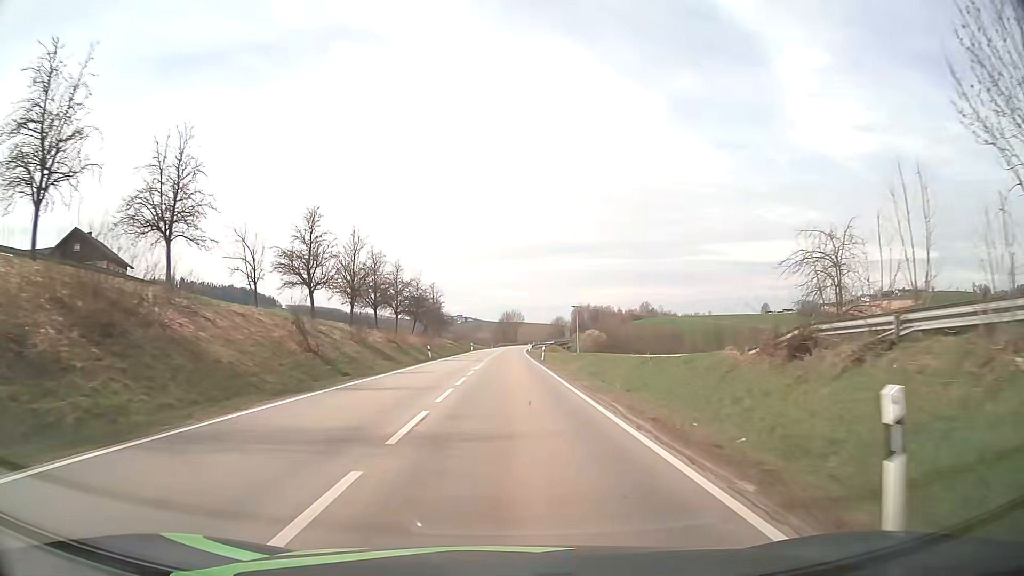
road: secondary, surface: asphalt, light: Day
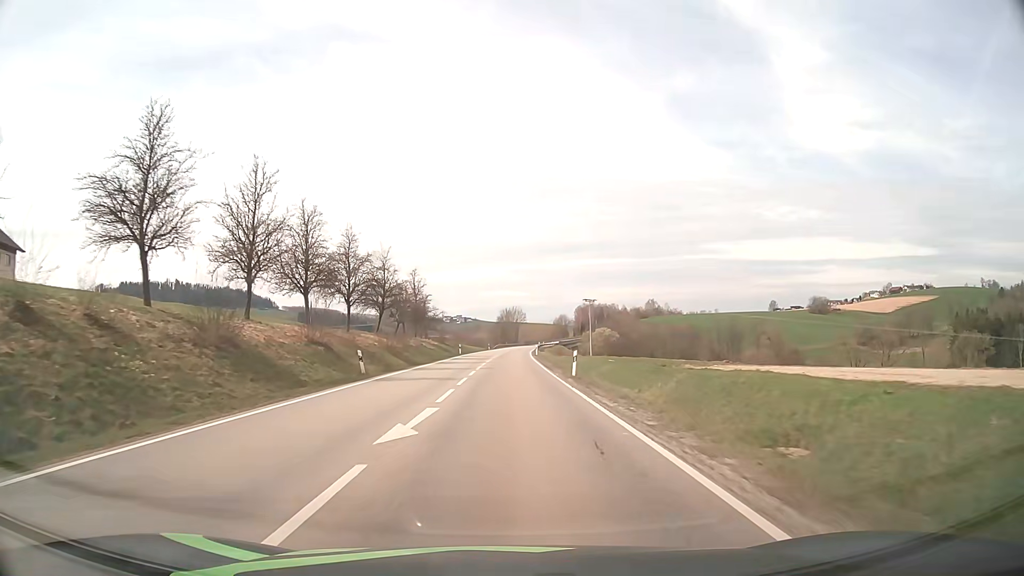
(0.0, +23.9) m; 0°
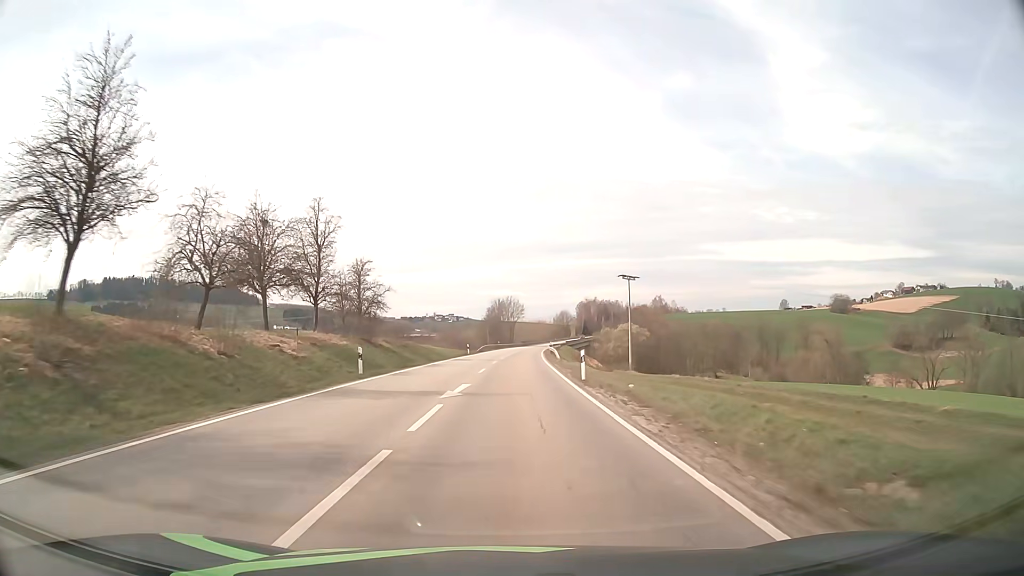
(+0.2, +47.5) m; +1°
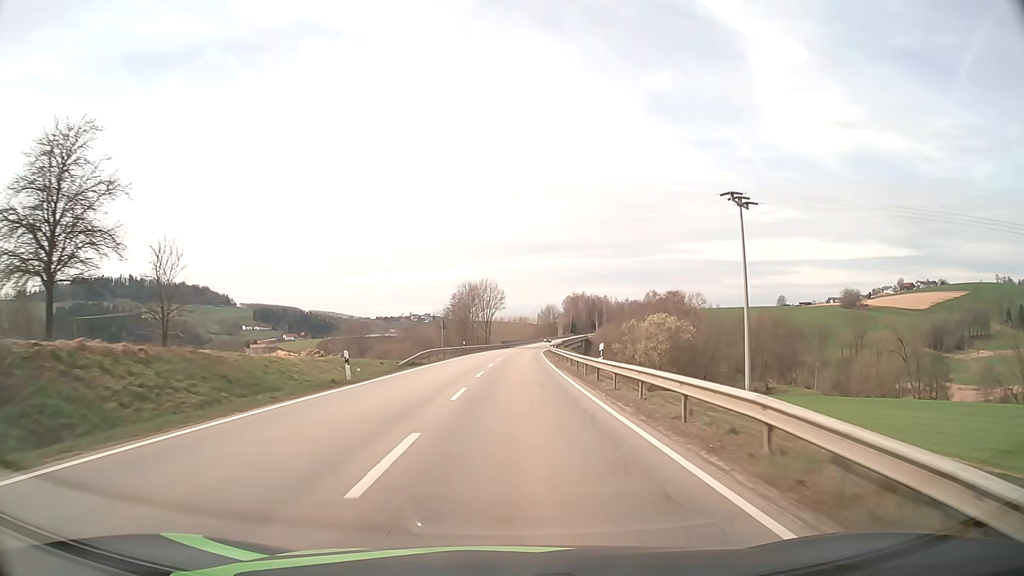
(+0.6, +47.2) m; +2°
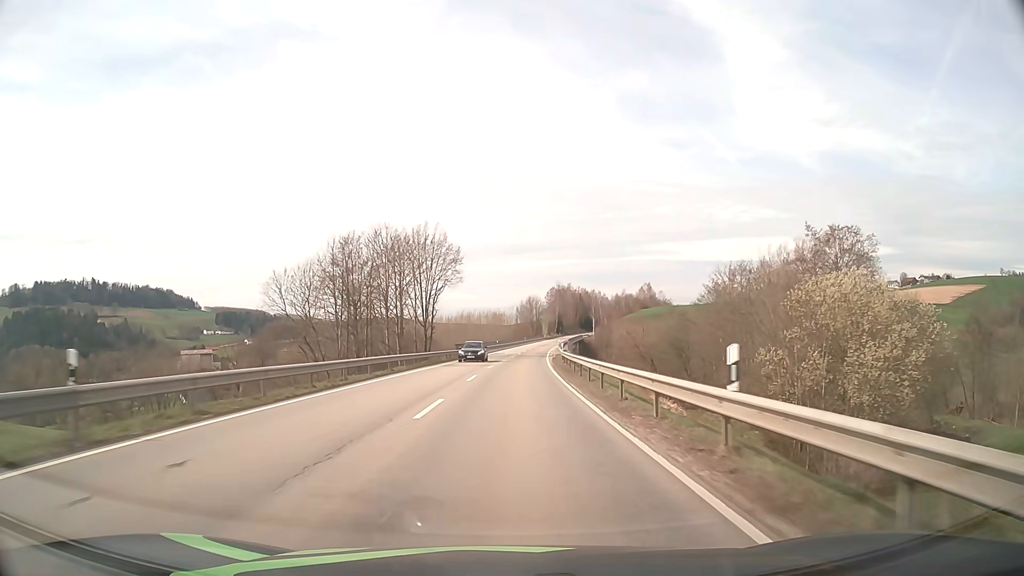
(+1.5, +60.2) m; +2°
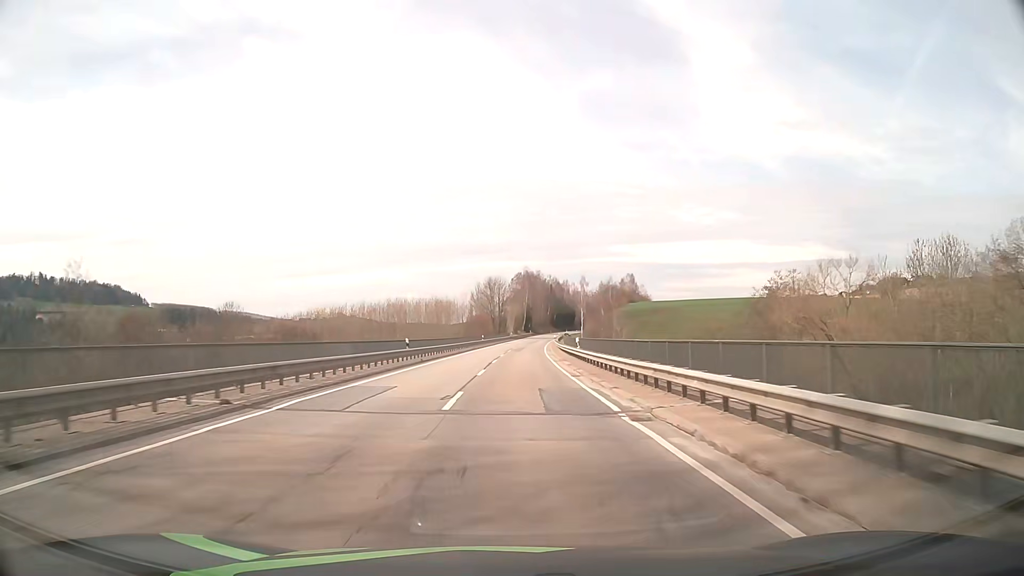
(+1.6, +61.9) m; +3°
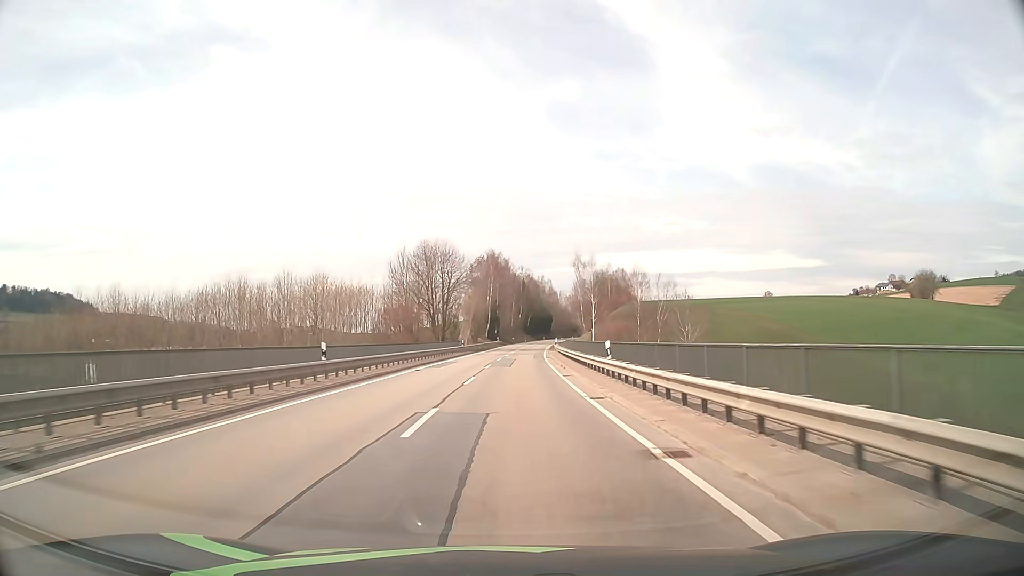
(+1.9, +62.8) m; +3°
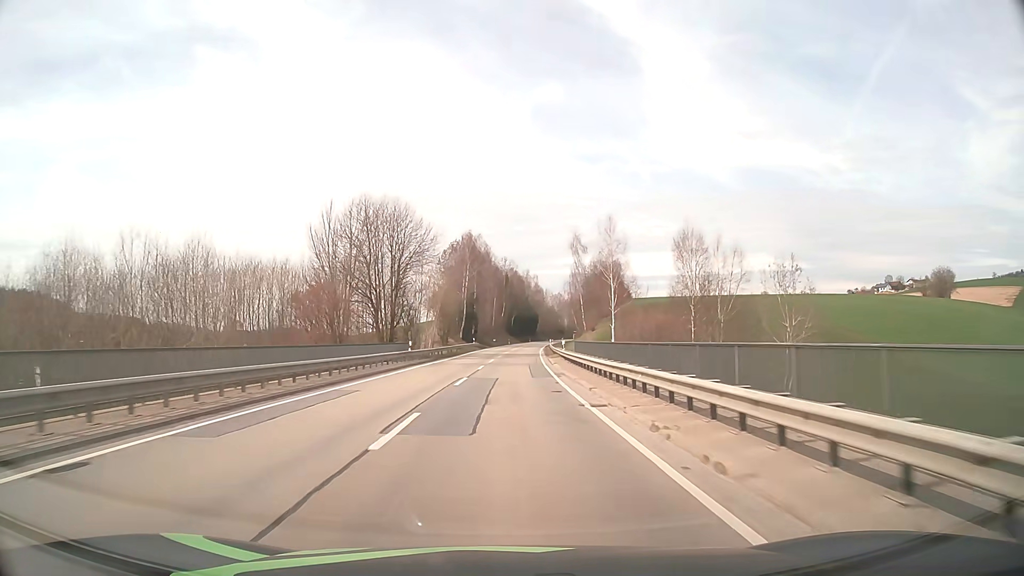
(+0.4, +25.3) m; +2°
(0, +10) (0, +20) (0, +30) (0, +40) (+1, +50) (+1, +60) (+2, +70) (+2, +80) (+3, +90) (+4, +100) m
